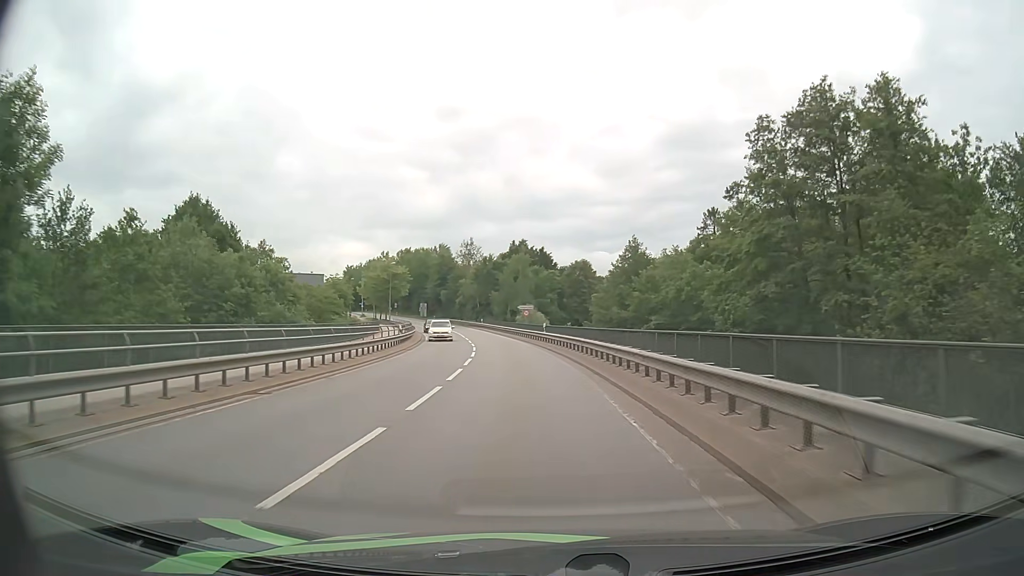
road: secondary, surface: asphalt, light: Day
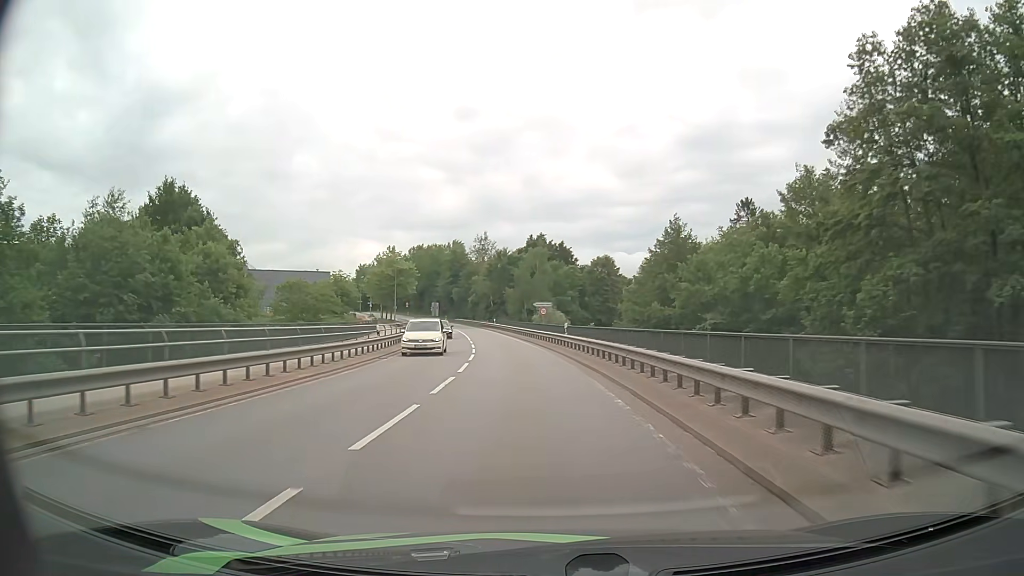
(-0.1, +9.7) m; -2°
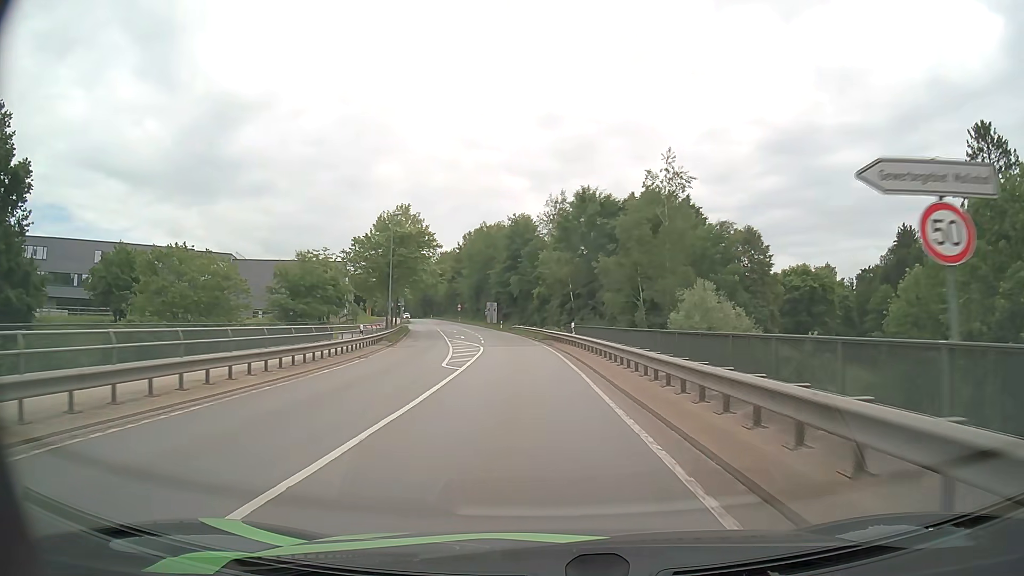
(-3.1, +47.5) m; -7°
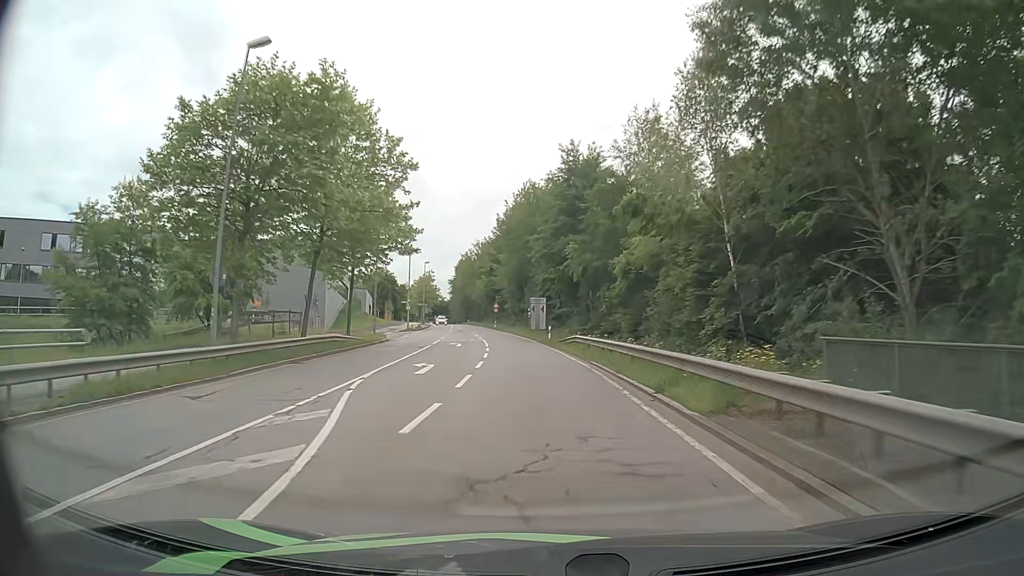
(-1.8, +36.8) m; -5°
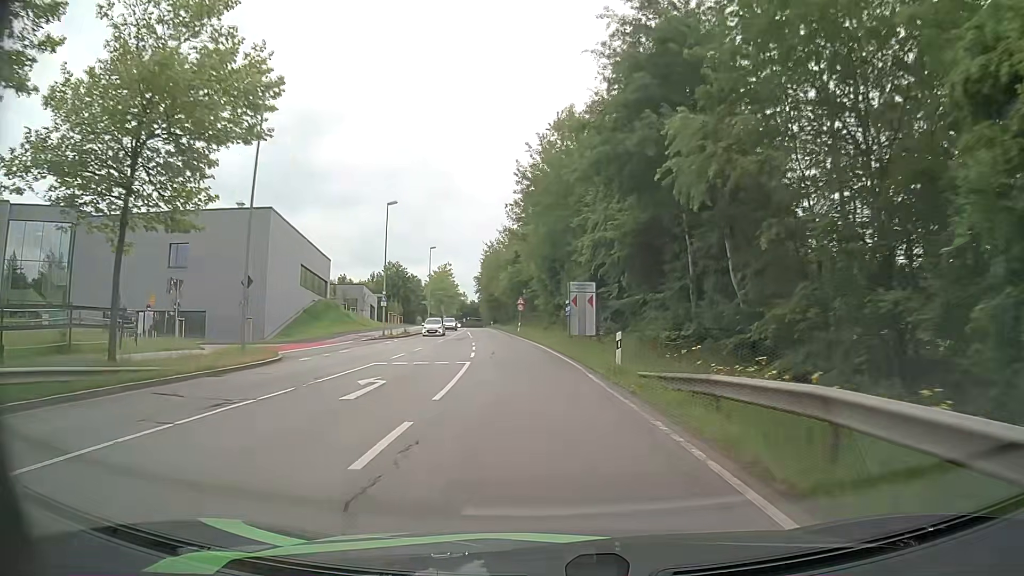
(-0.6, +26.5) m; -3°
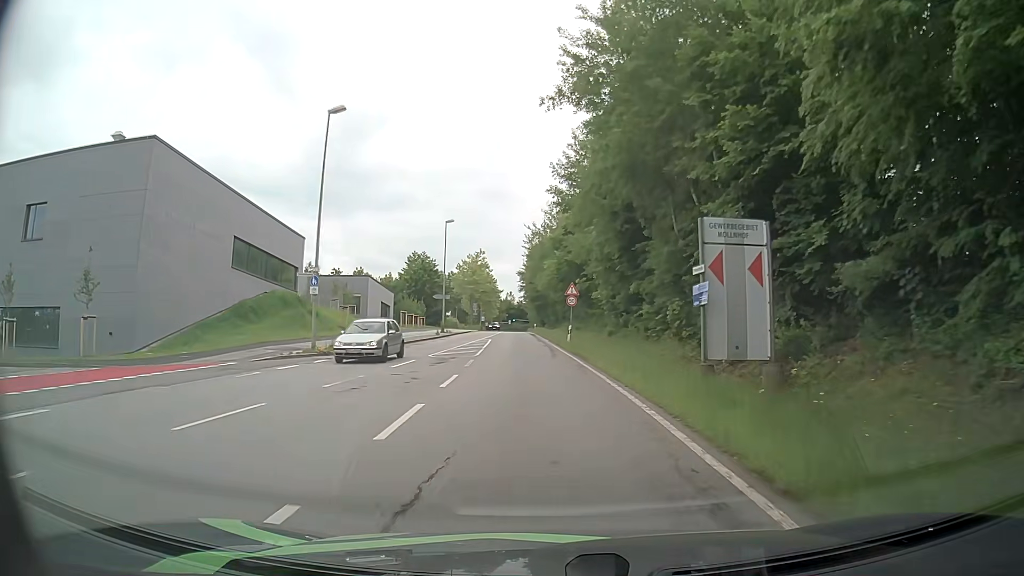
(-1.0, +24.0) m; -4°
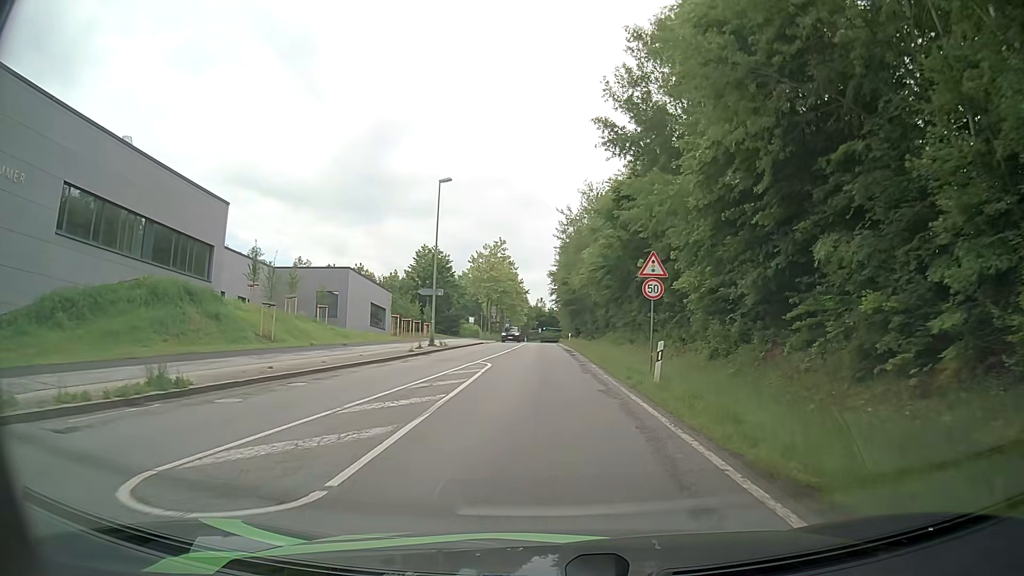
(-0.7, +20.4) m; -4°
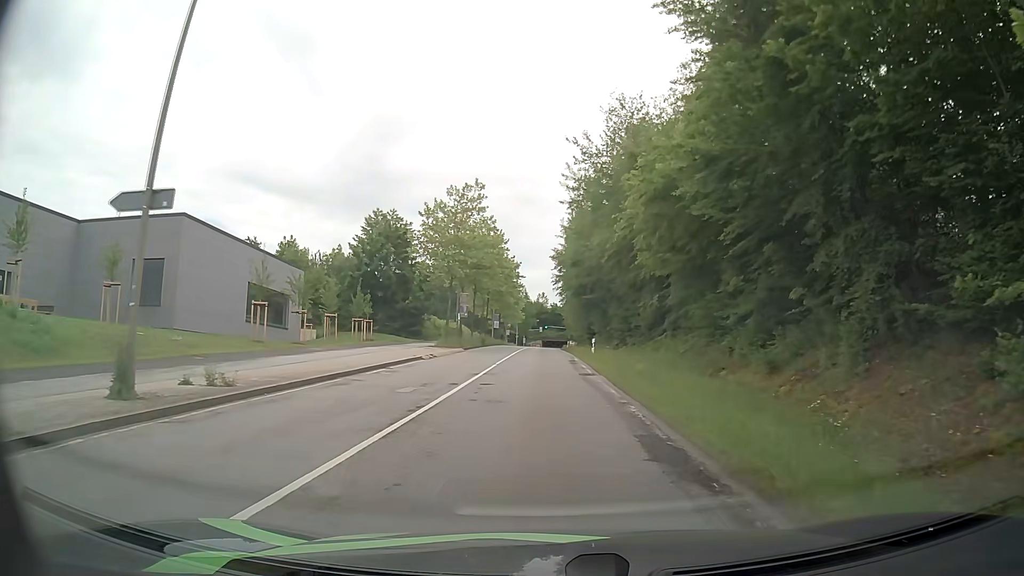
(+0.2, +30.6) m; 0°
(0, +10) (0, +20) (0, +30) (0, +40) (0, +50) (0, +60) (0, +70) (0, +80) (0, +90) (0, +100) m
